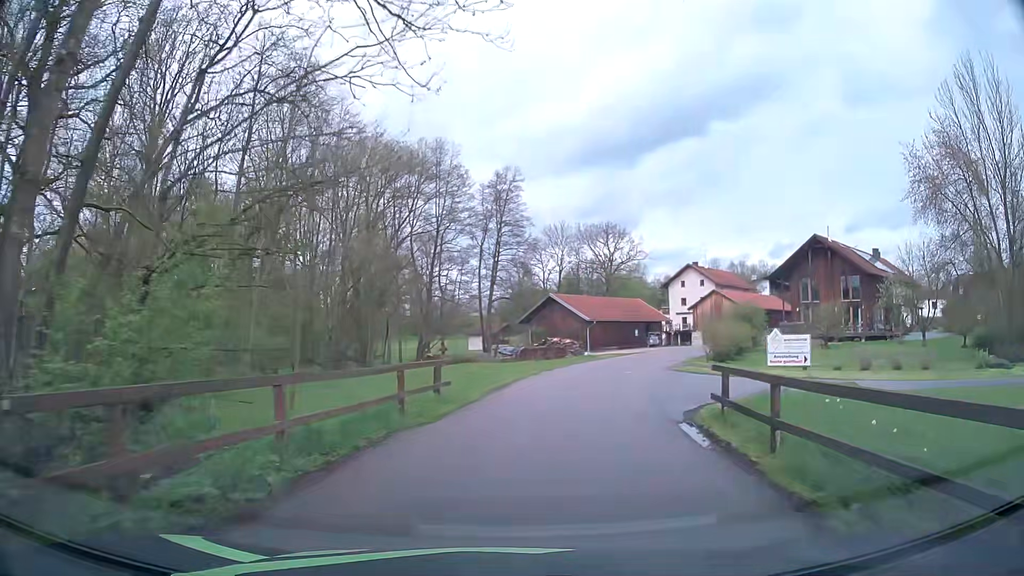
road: unclassified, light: Day
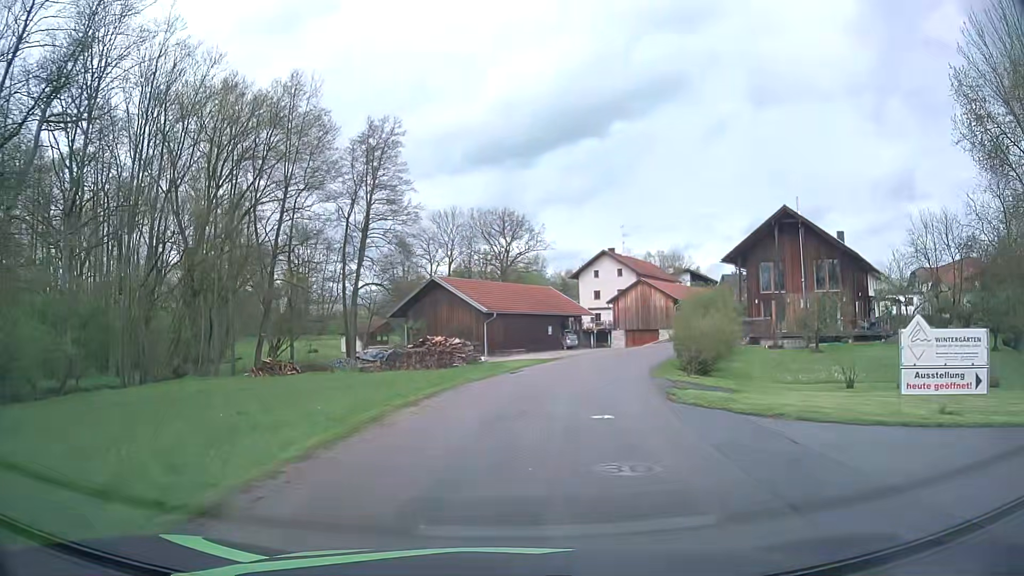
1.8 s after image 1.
(+1.4, +17.3) m; +9°
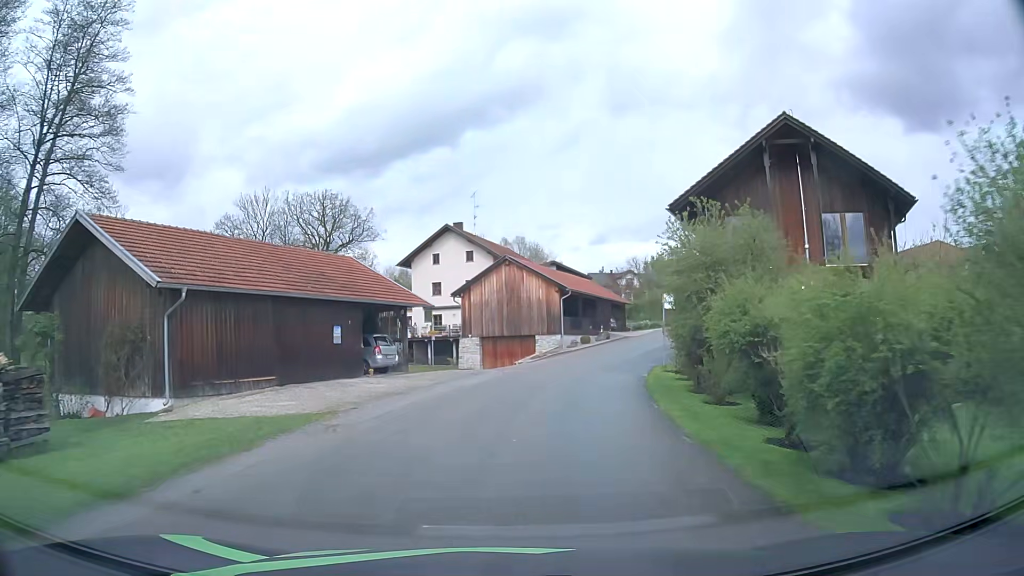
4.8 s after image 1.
(+3.2, +26.2) m; +14°
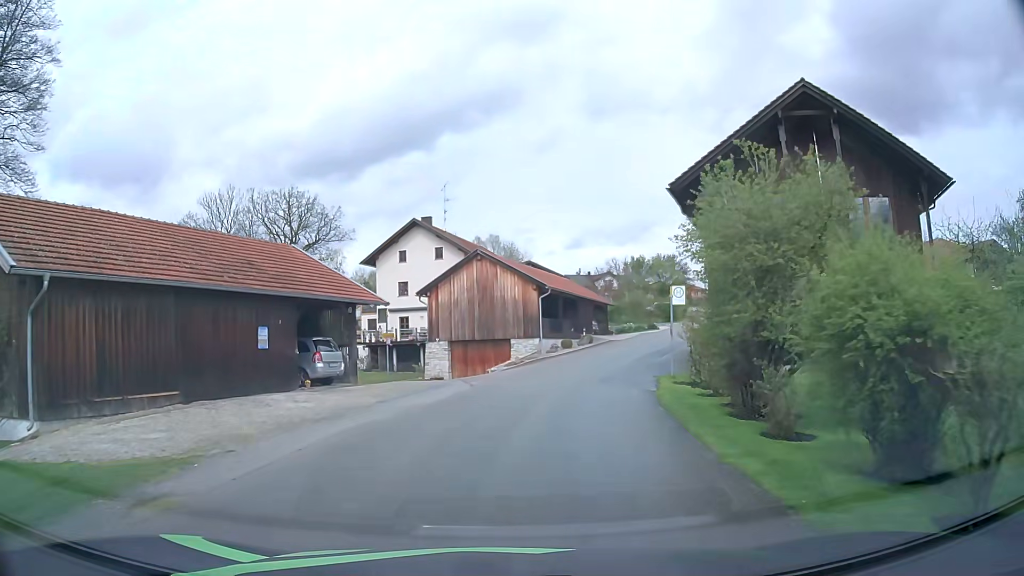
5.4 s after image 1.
(+0.1, +5.0) m; +2°
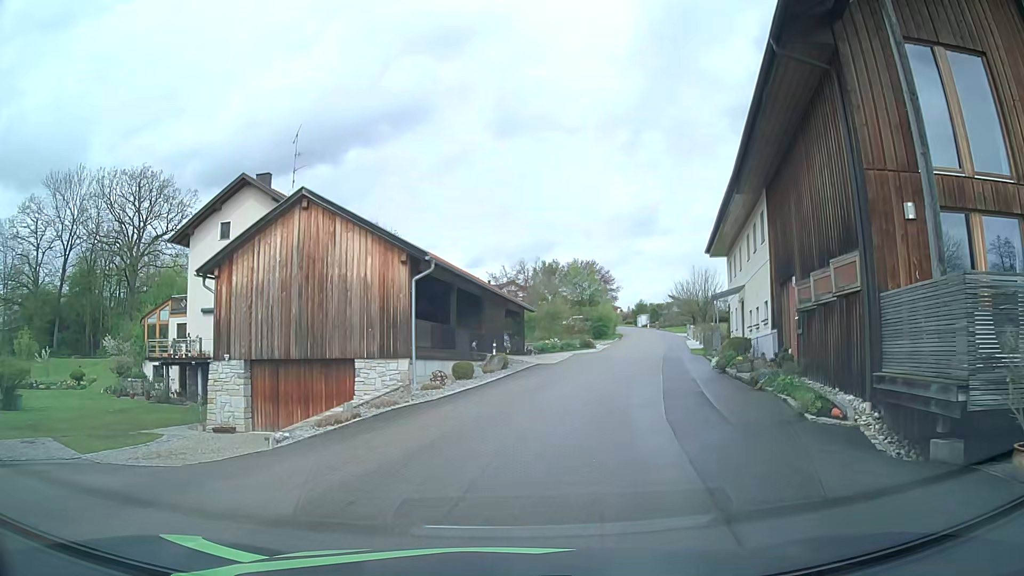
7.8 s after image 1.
(+1.4, +19.6) m; +9°
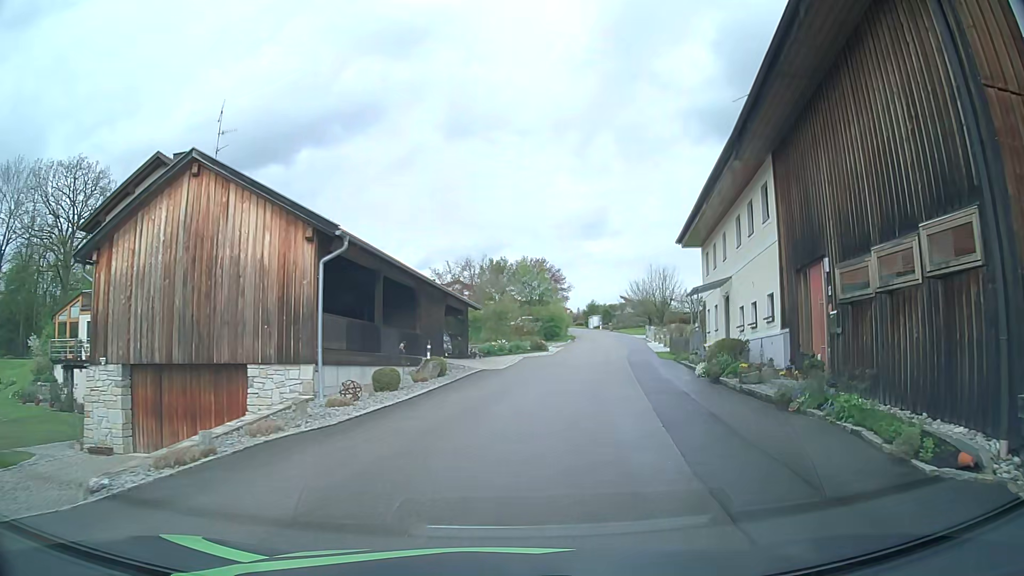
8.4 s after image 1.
(+0.1, +4.8) m; +4°
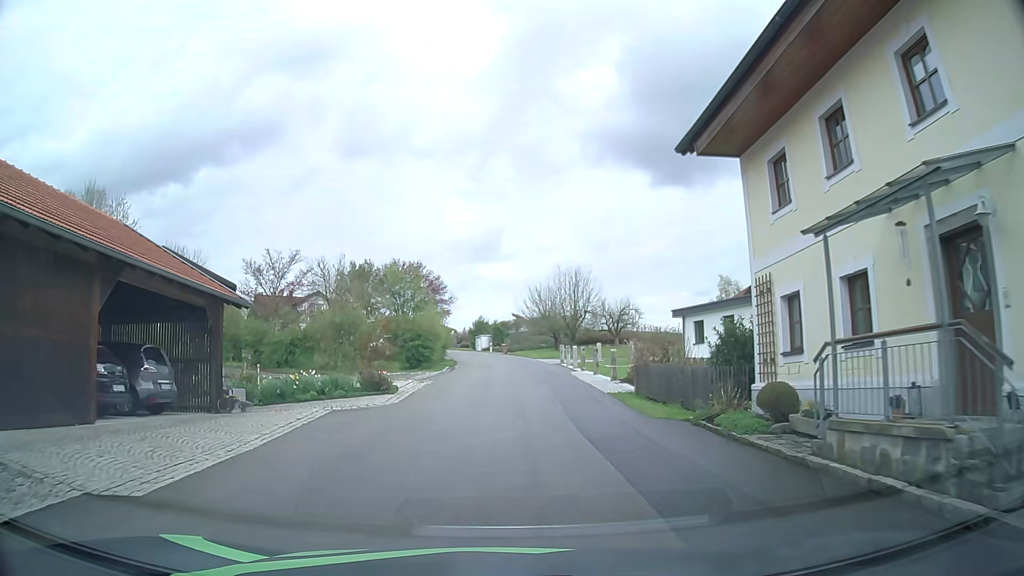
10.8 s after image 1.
(+2.2, +19.1) m; +10°
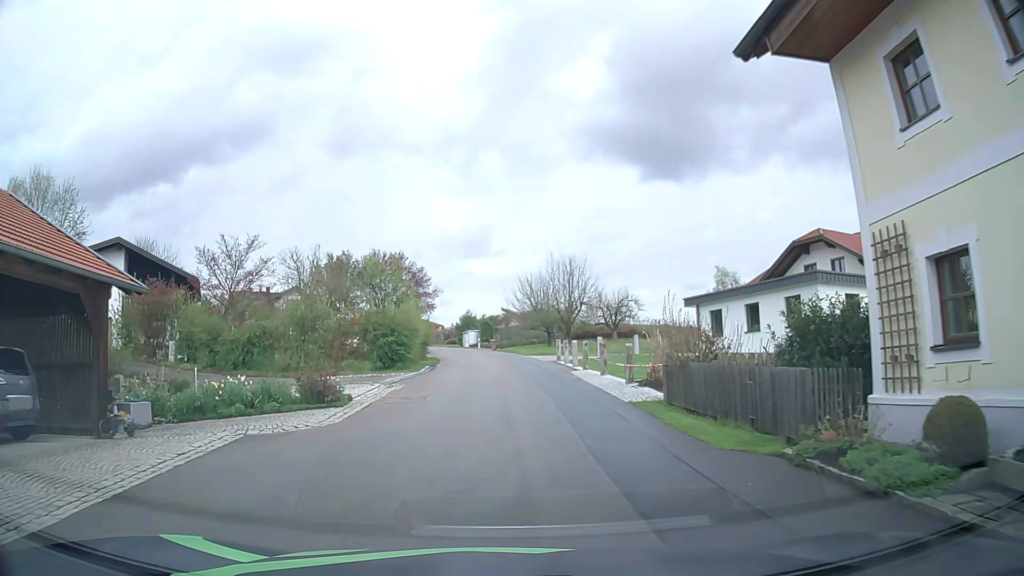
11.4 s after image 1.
(0.0, +5.0) m; 0°
(0, +10) (0, +20) (0, +30) (0, +40) (-1, +50) (-2, +60) (-4, +70) (-7, +79) (-10, +89) (-14, +98) m
